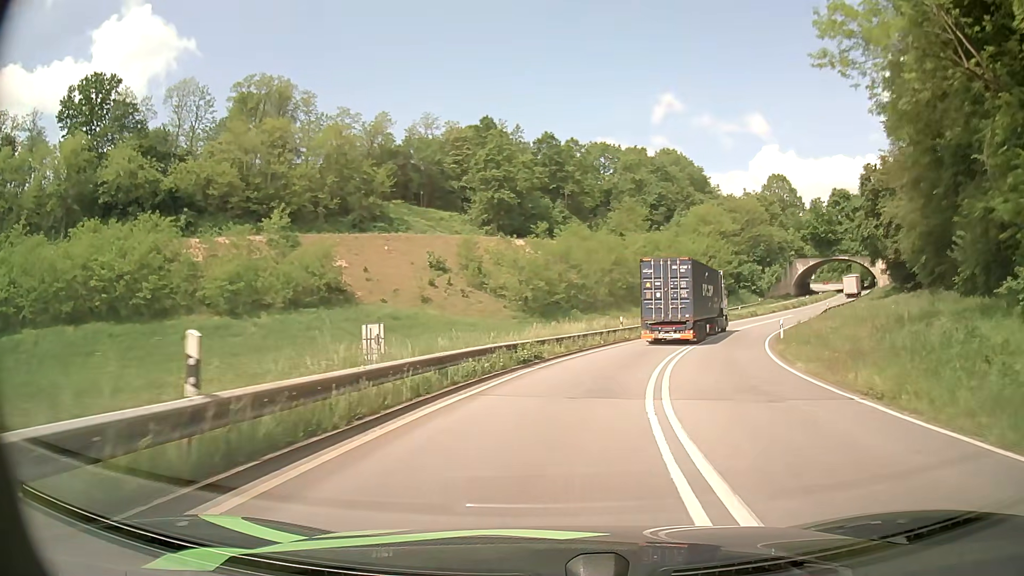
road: primary_link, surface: asphalt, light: Day
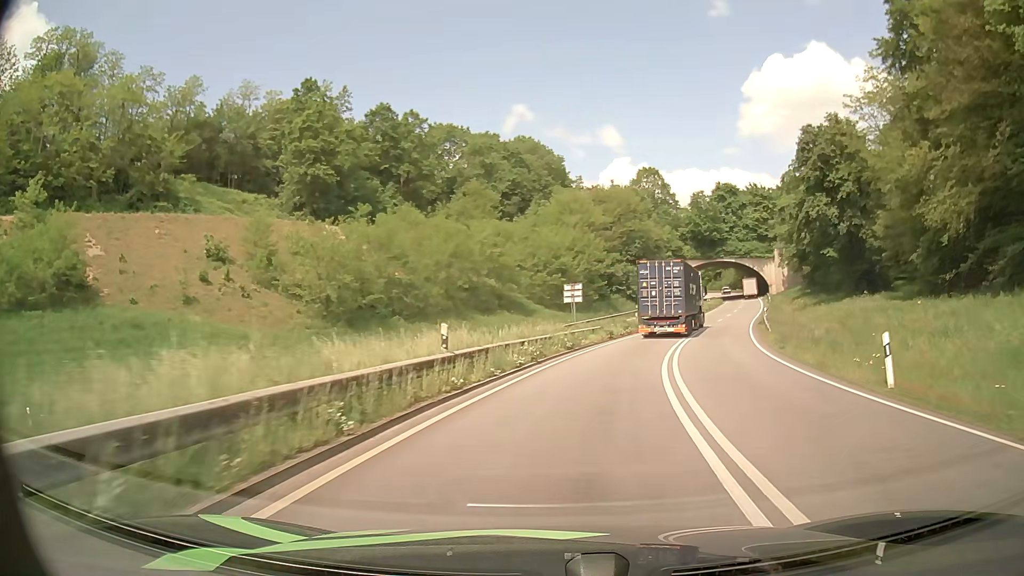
(+2.6, +23.3) m; +13°
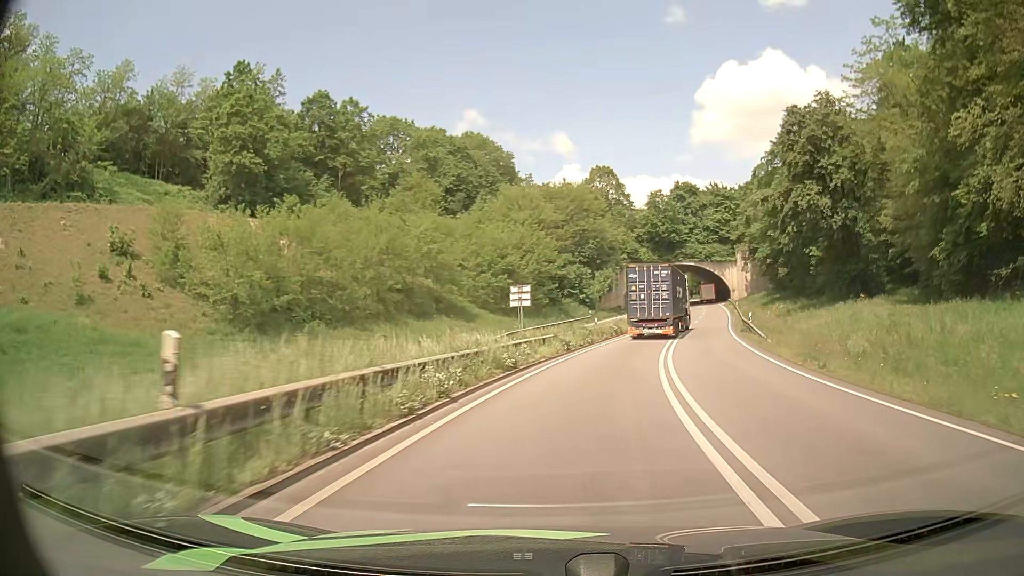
(+0.4, +8.4) m; +5°
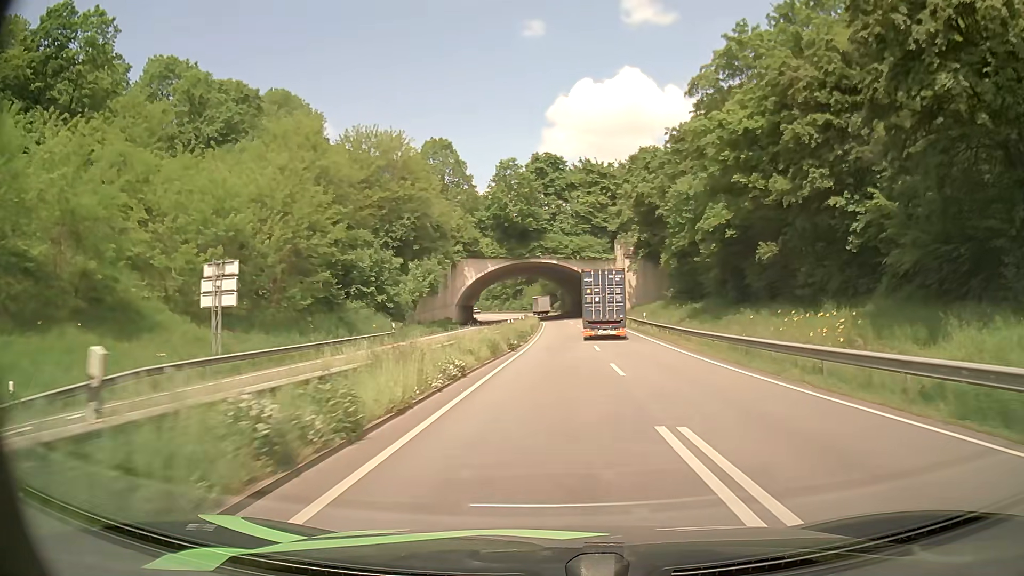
(+4.8, +35.9) m; +13°
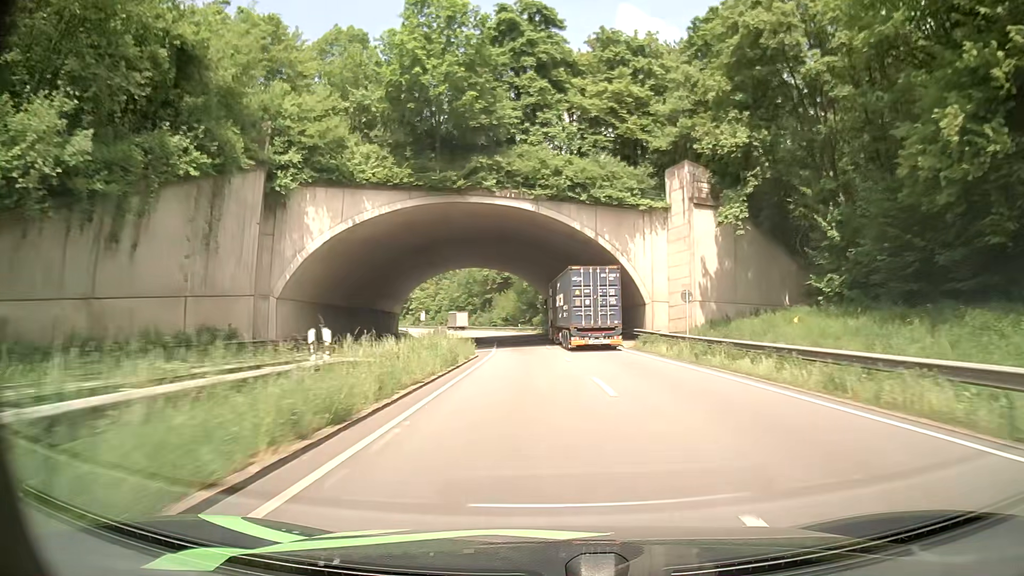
(+1.5, +53.1) m; +2°
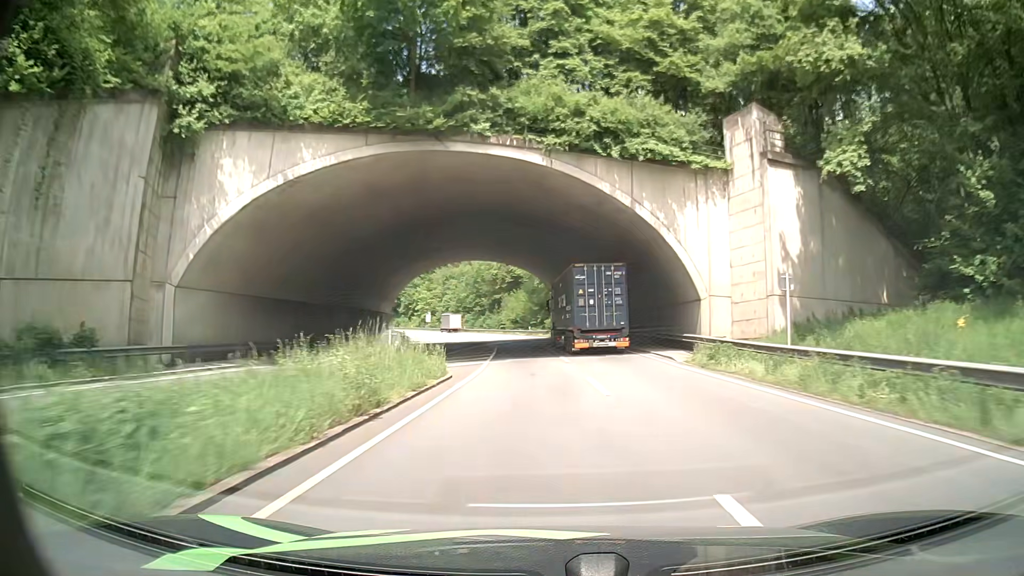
(-0.1, +11.6) m; -1°
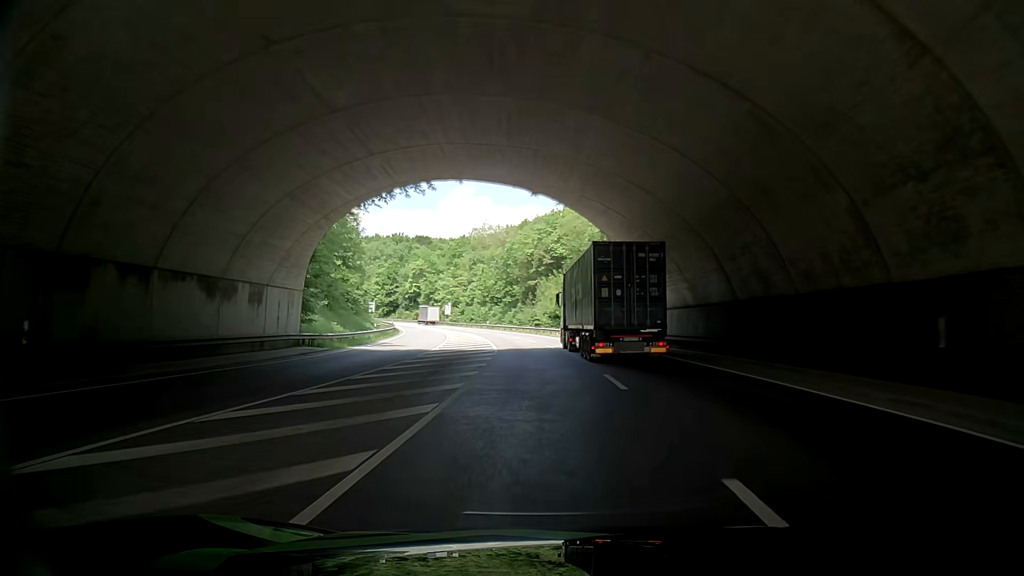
(-1.0, +36.2) m; -2°
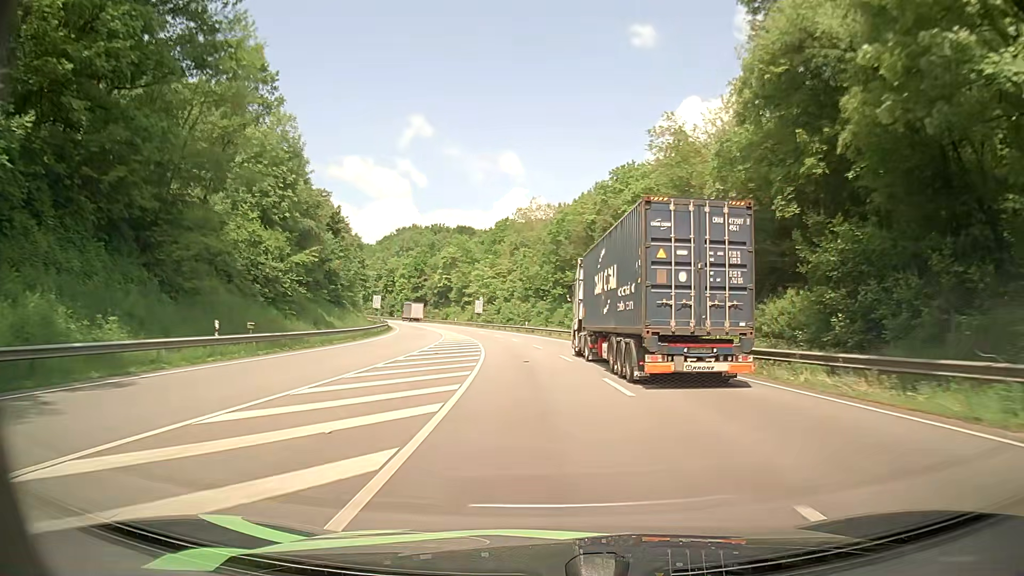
(-0.3, +37.2) m; -5°
(0, +10) (-1, +20) (-2, +30) (-3, +40) (-4, +50) (-6, +60) (-9, +69) (-11, +79) (-14, +89) (-17, +98) m
